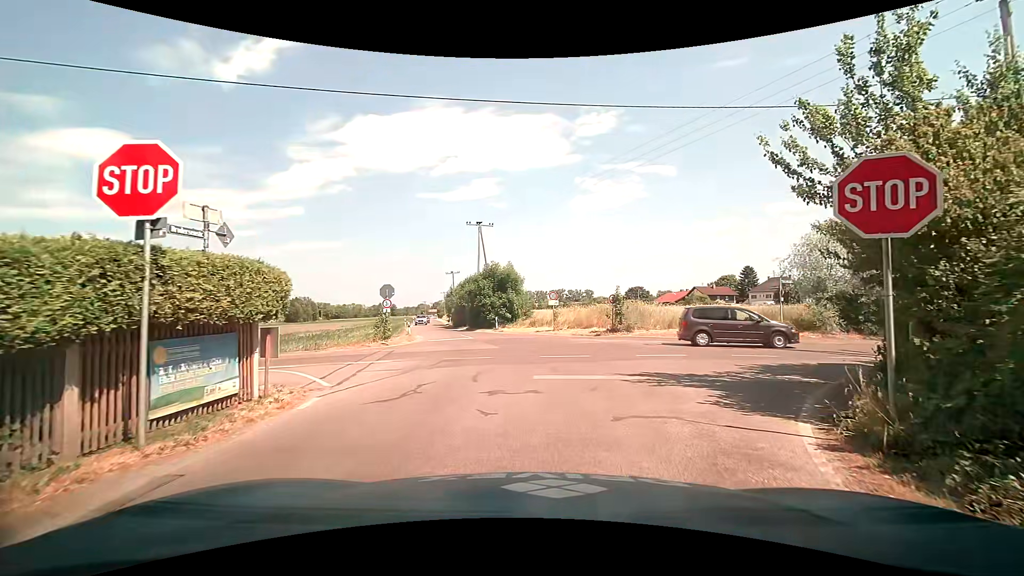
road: unclassified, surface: asphalt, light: Day
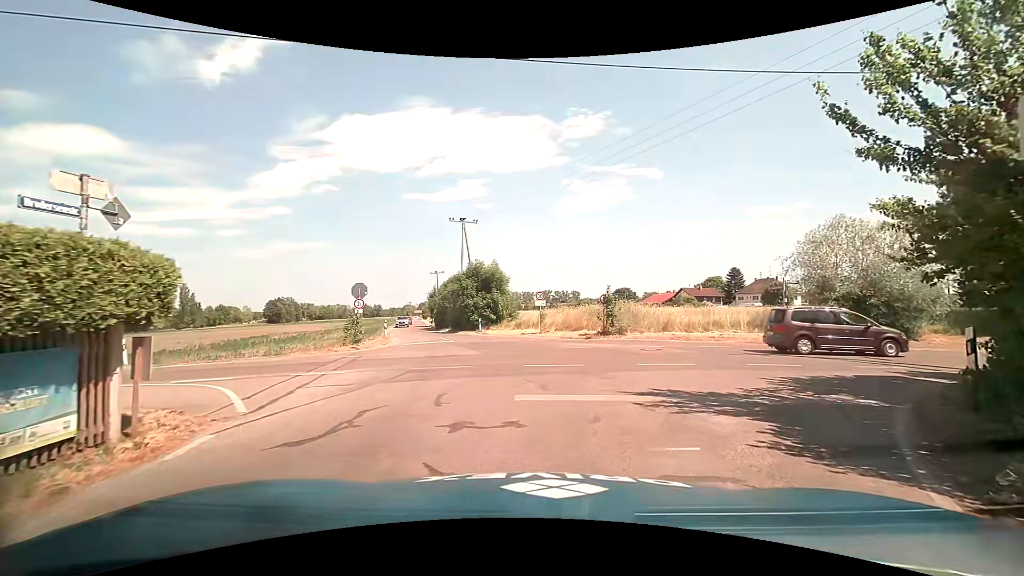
(0.0, +2.3) m; +2°
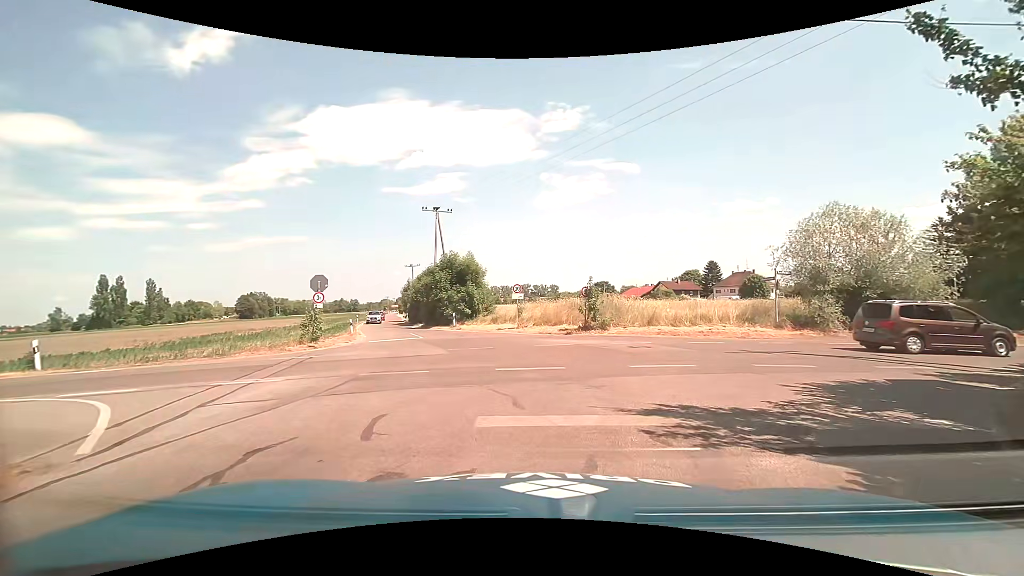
(0.0, +2.1) m; +1°
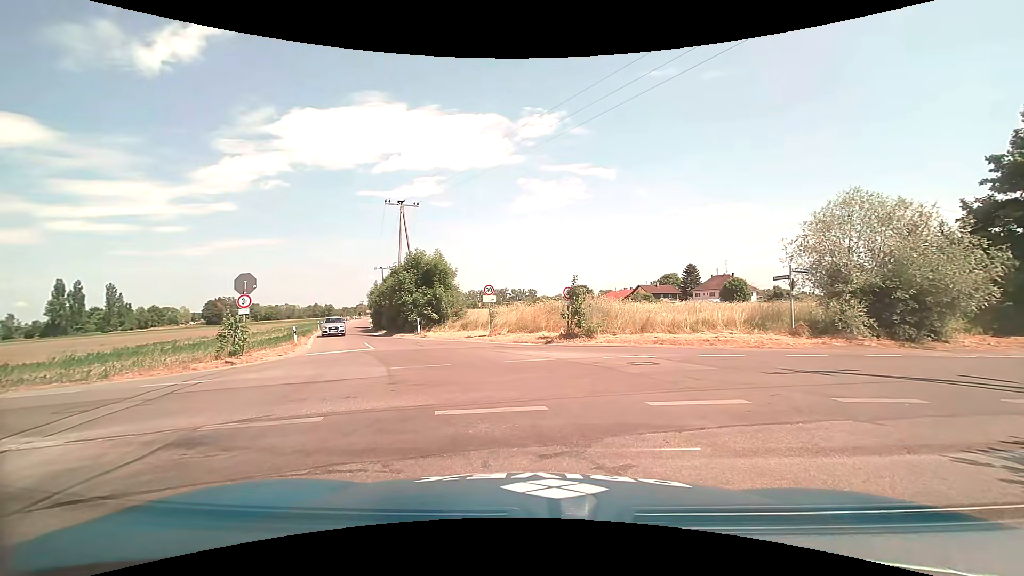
(+0.2, +4.1) m; +2°
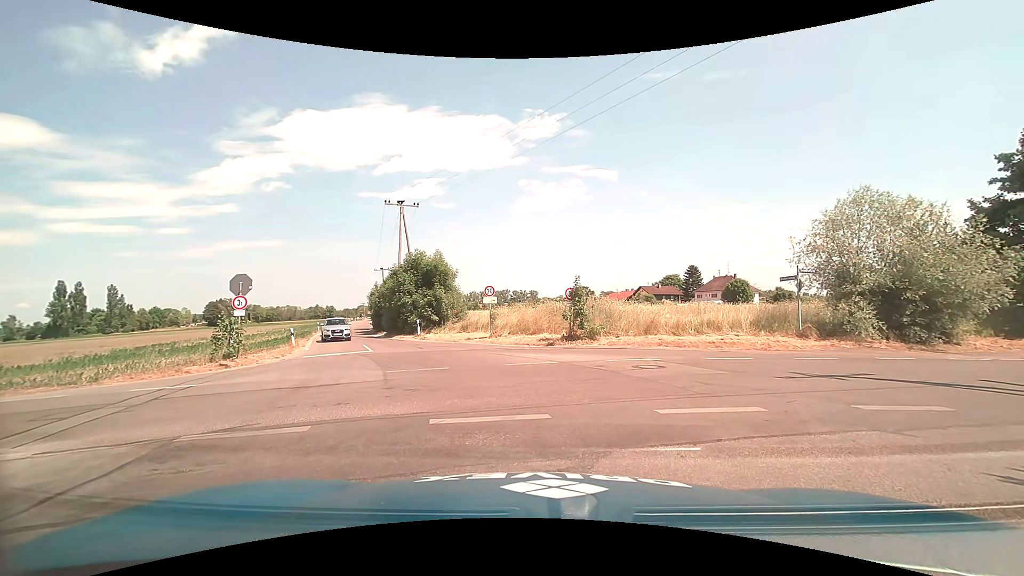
(0.0, +0.5) m; 0°
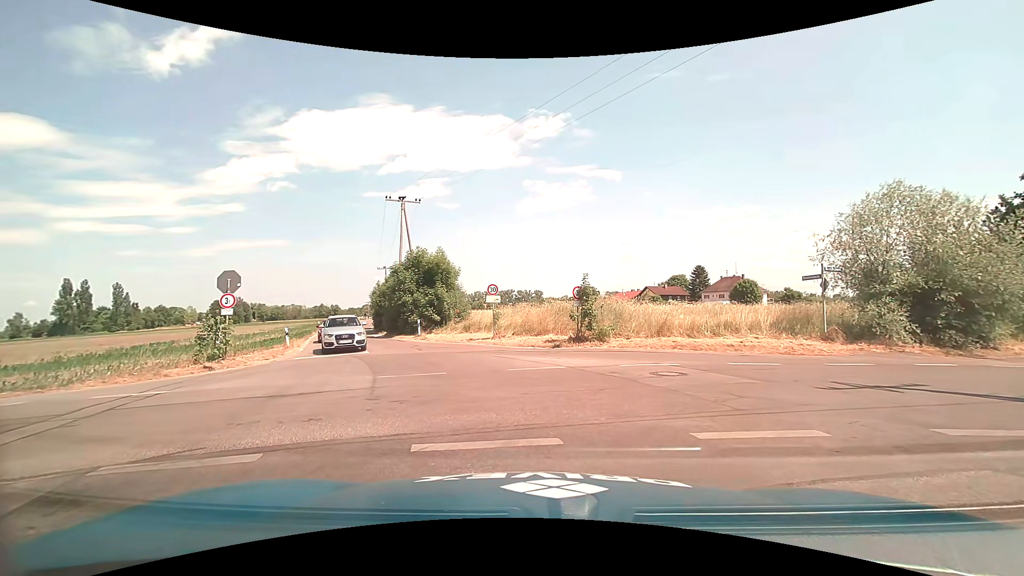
(0.0, +1.3) m; 0°
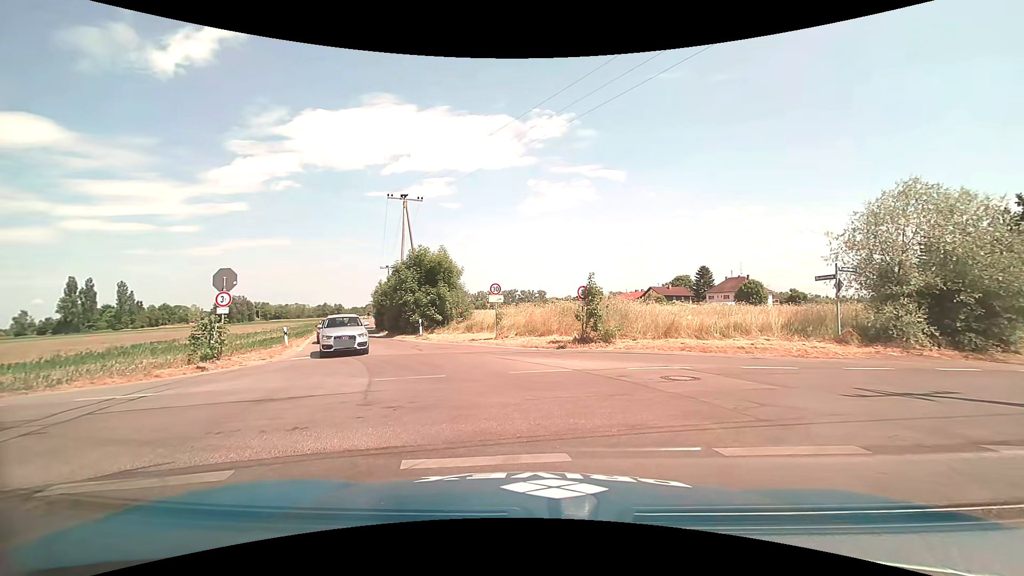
(0.0, +0.6) m; 0°
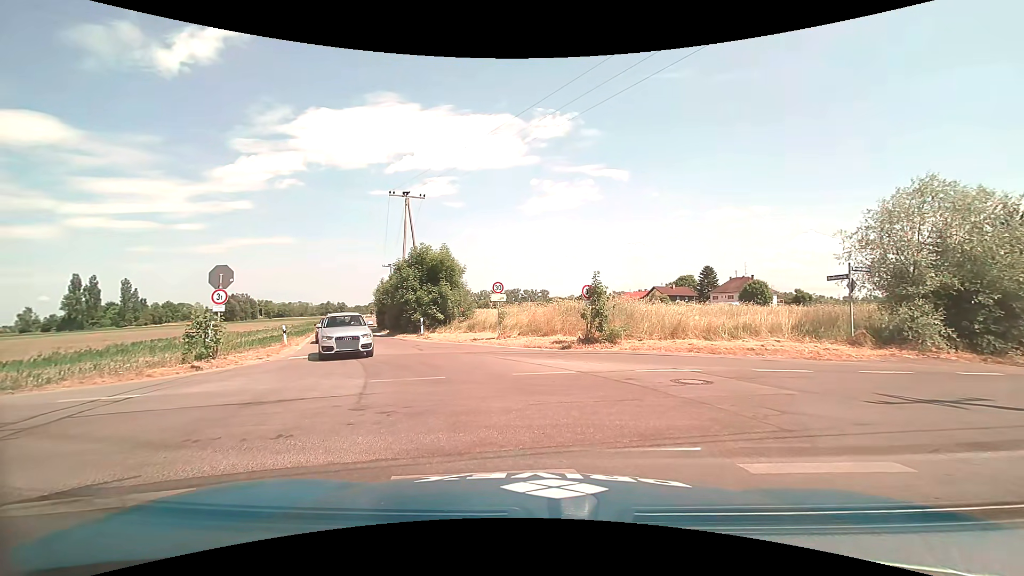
(0.0, +0.5) m; 0°
